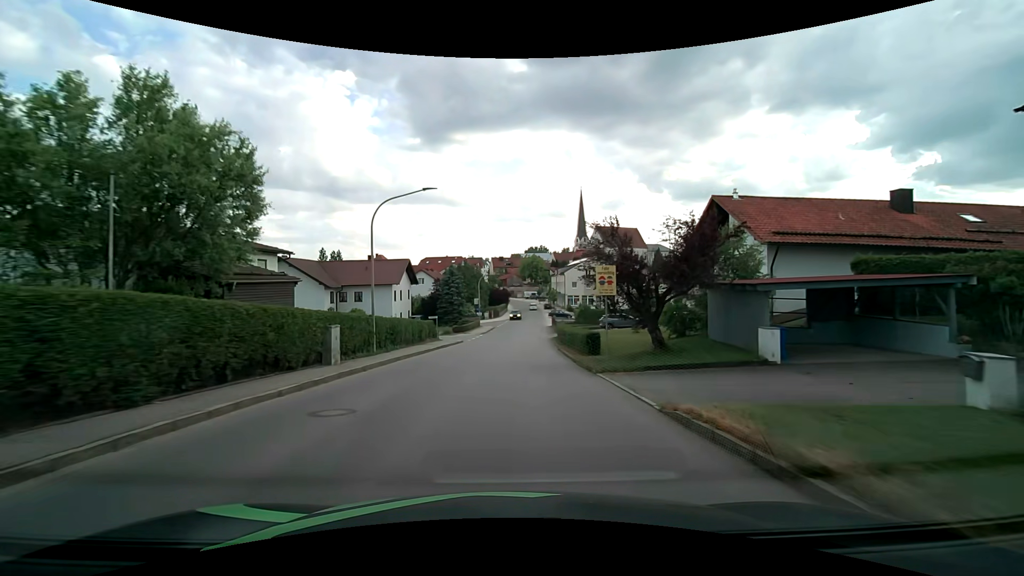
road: tertiary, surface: asphalt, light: Day
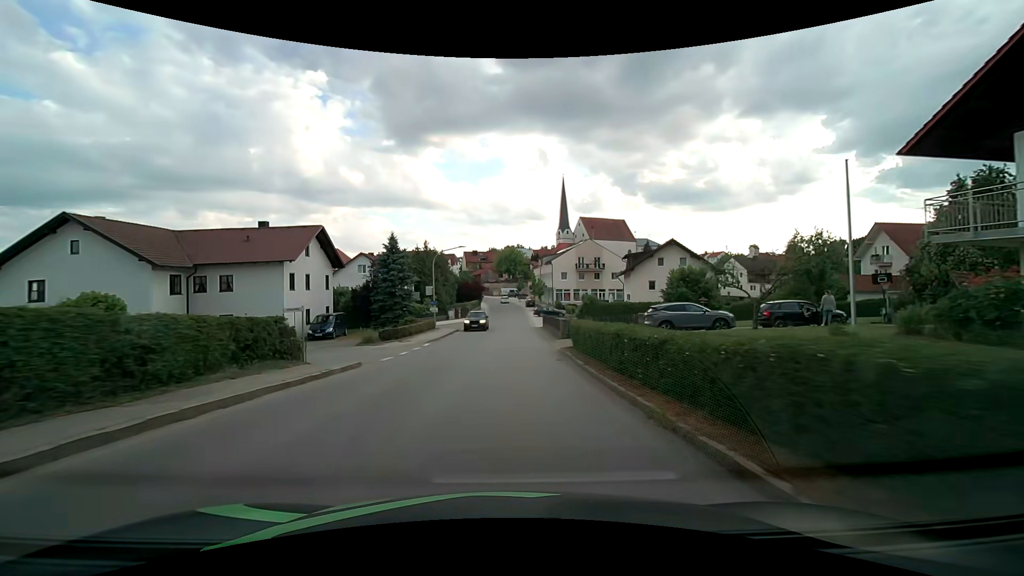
(+0.5, +22.9) m; +2°
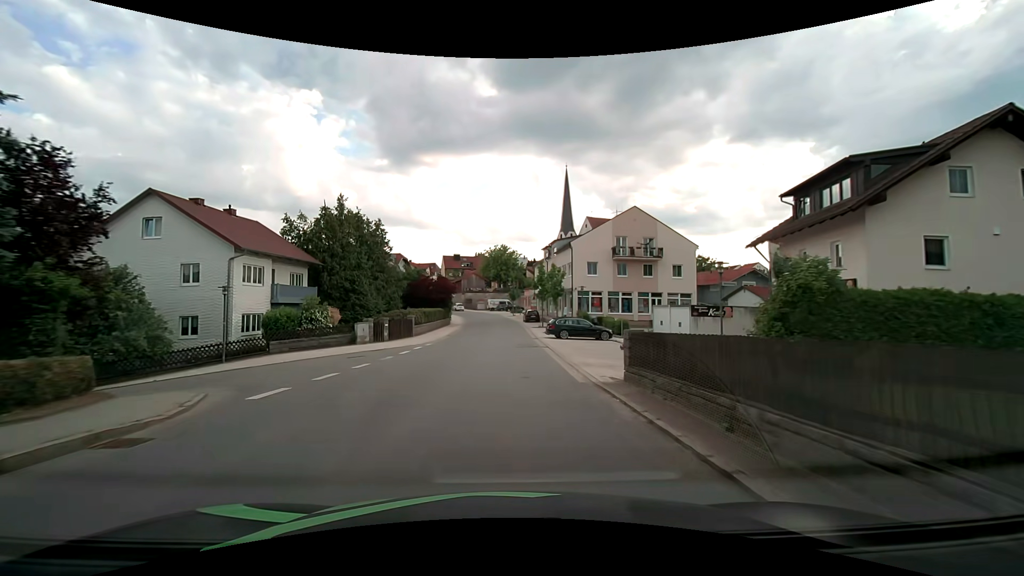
(+0.6, +37.8) m; +1°
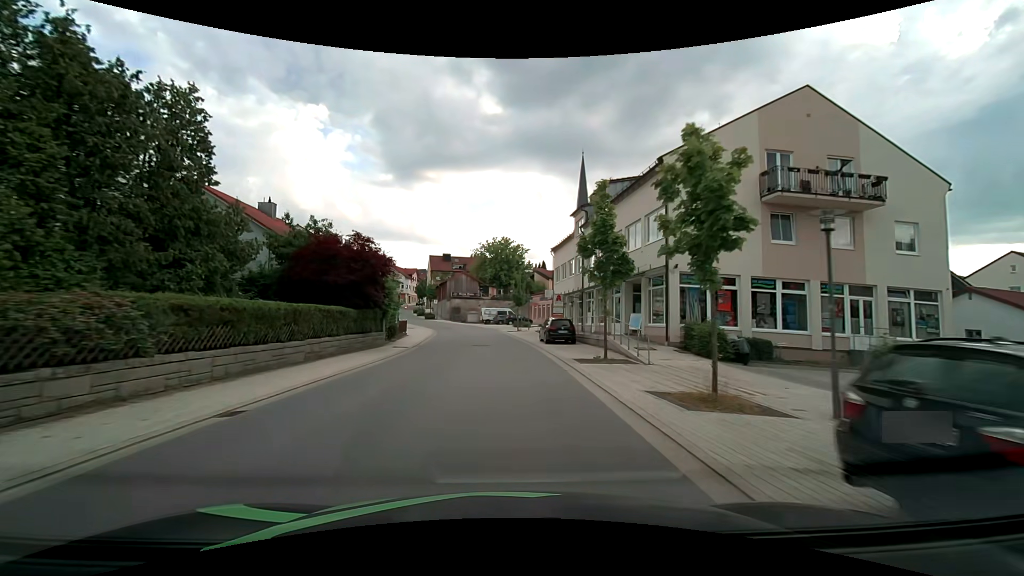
(0.0, +30.2) m; 0°
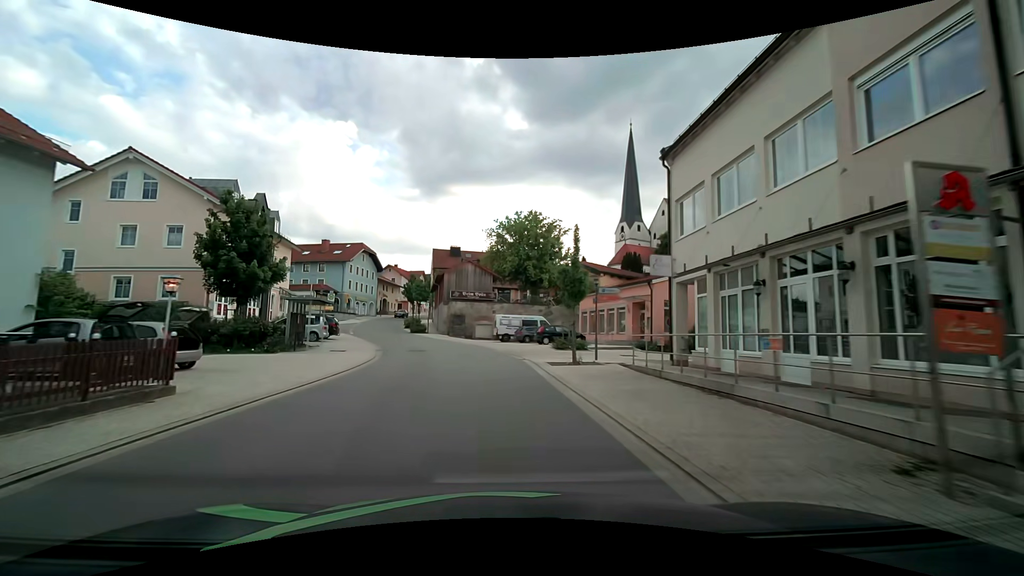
(-0.6, +29.9) m; -3°
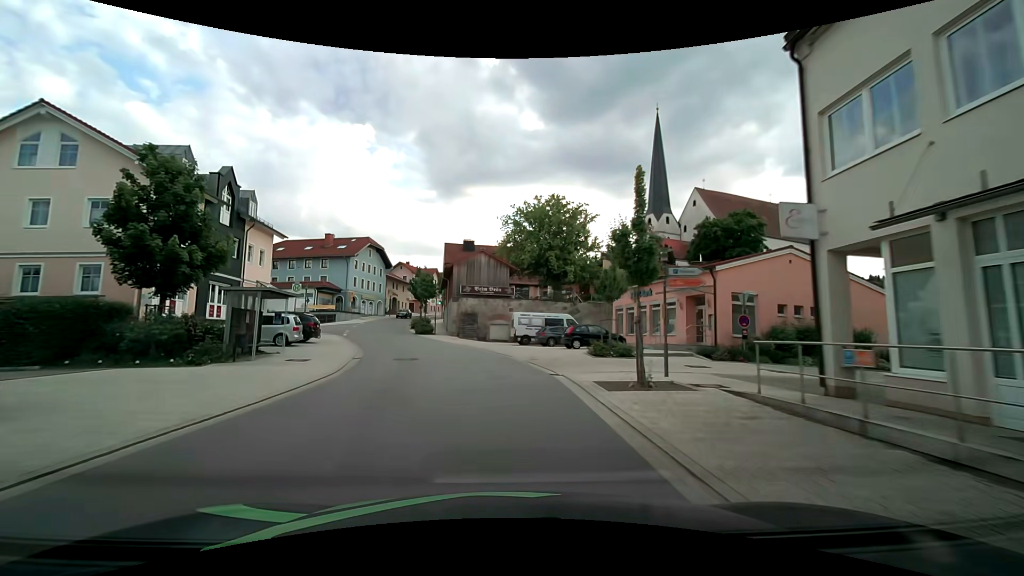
(-0.1, +7.4) m; -2°
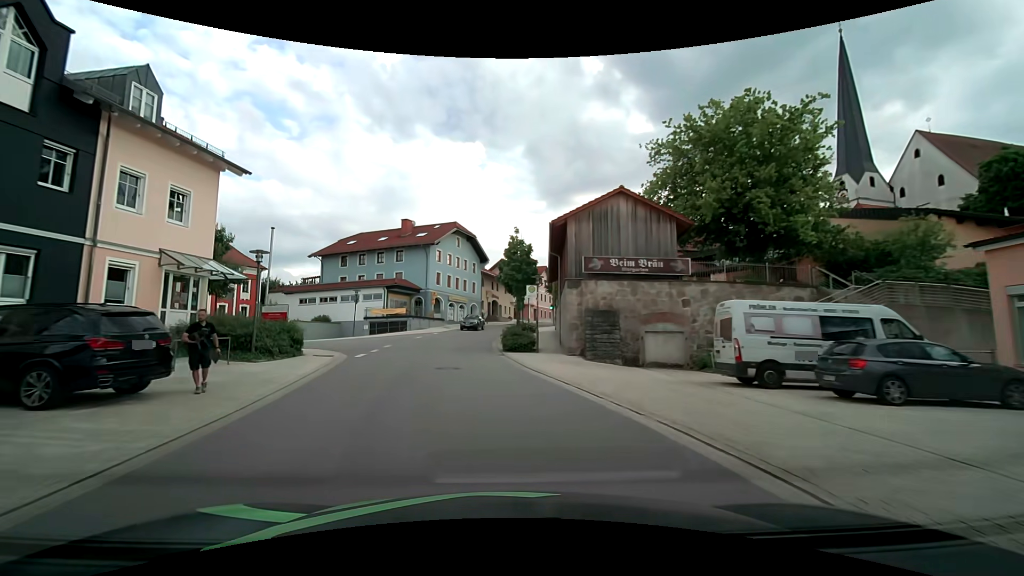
(-2.2, +22.1) m; -13°
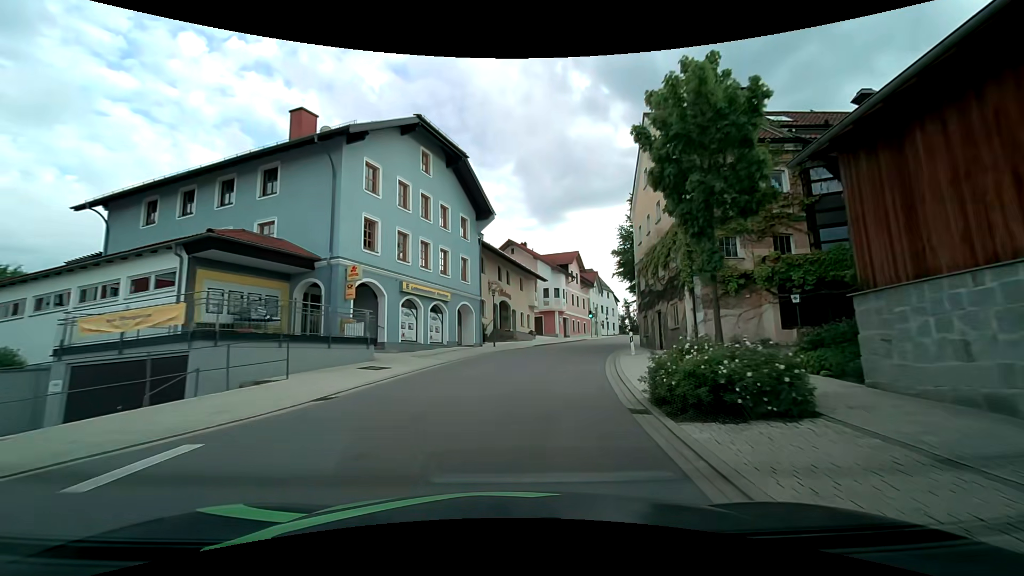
(-2.2, +36.7) m; 0°
(+1, +10) (+2, +20) (+5, +30) (+8, +39) (+12, +48) (+16, +57) (+19, +67) (+22, +76) (+25, +86) (+27, +96) m
